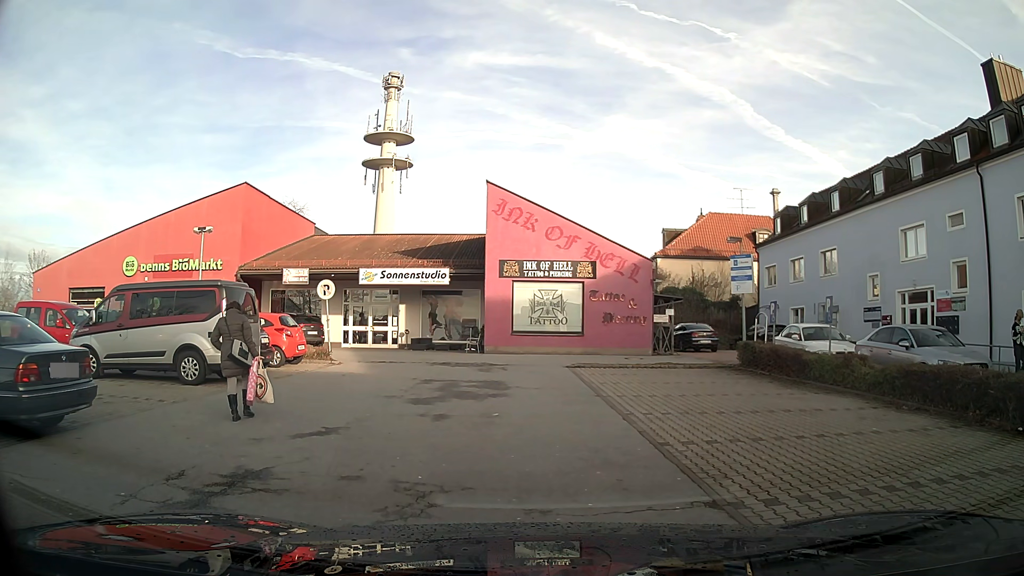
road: service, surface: asphalt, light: Day
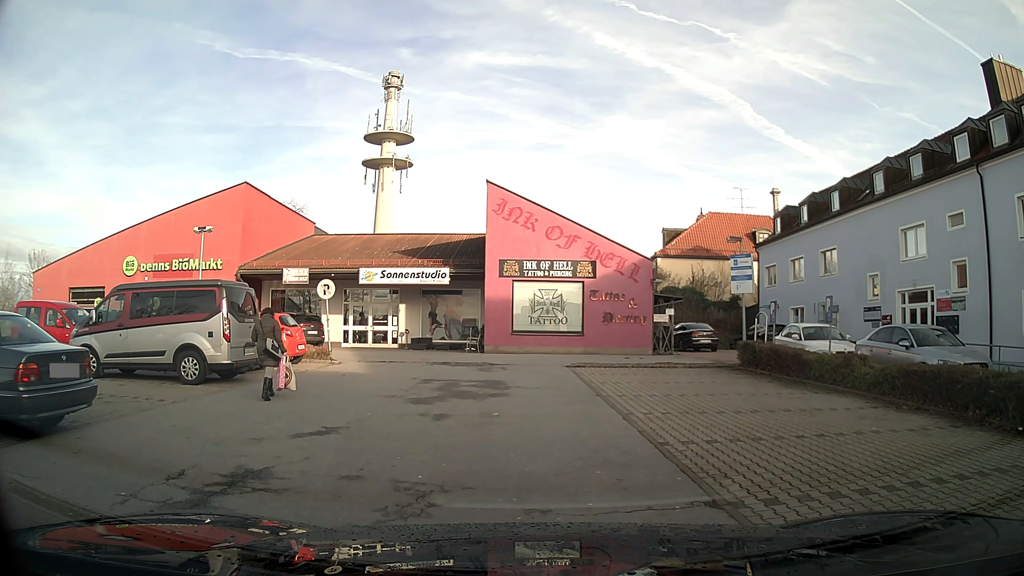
(0.0, 0.0) m; 0°
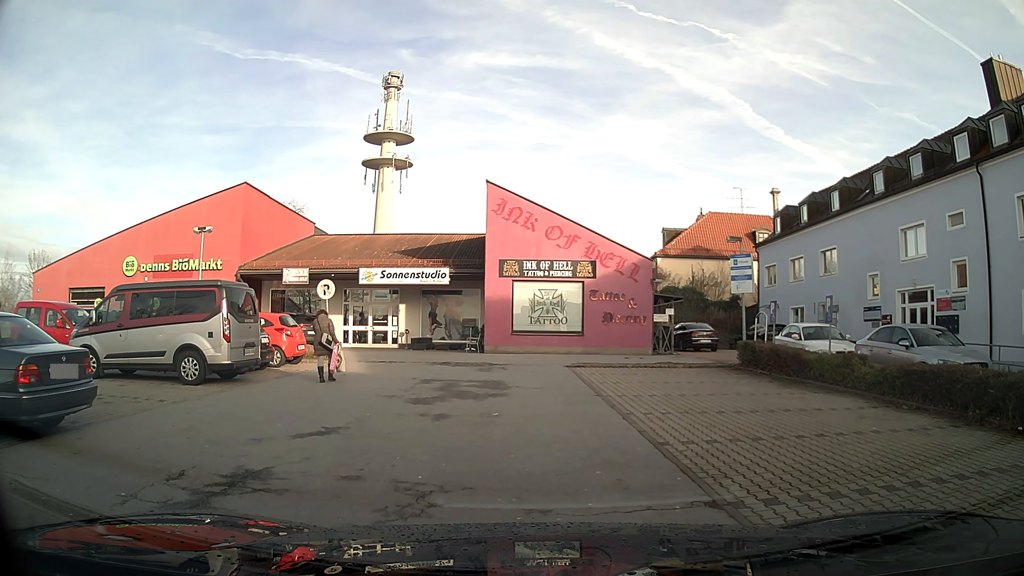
(0.0, 0.0) m; 0°
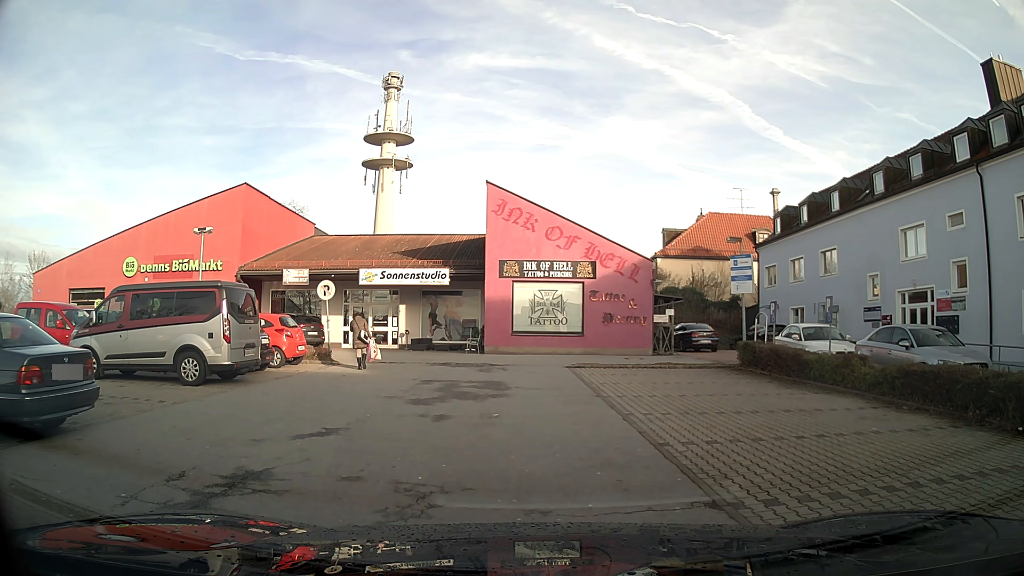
(0.0, 0.0) m; 0°
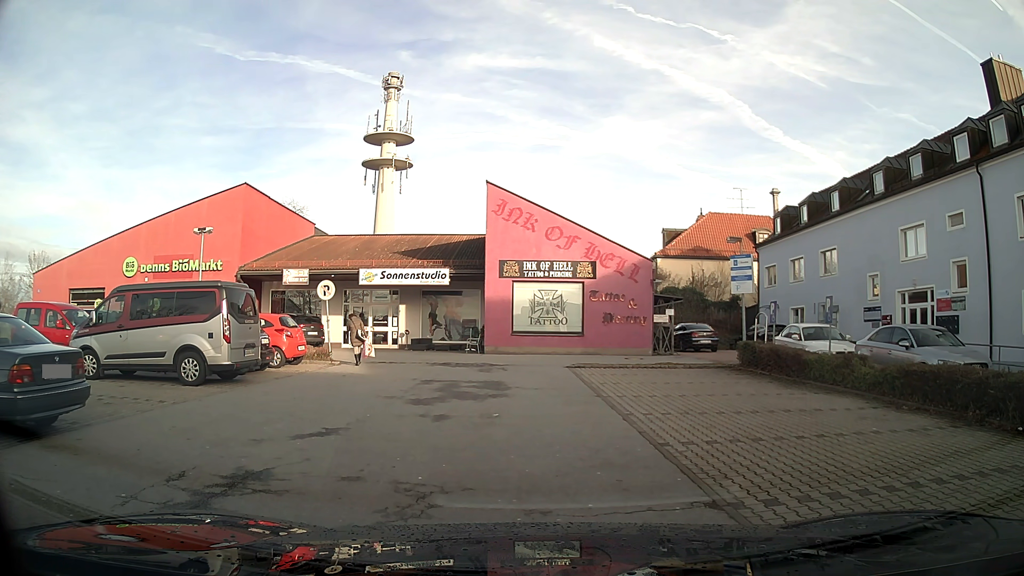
(0.0, 0.0) m; 0°
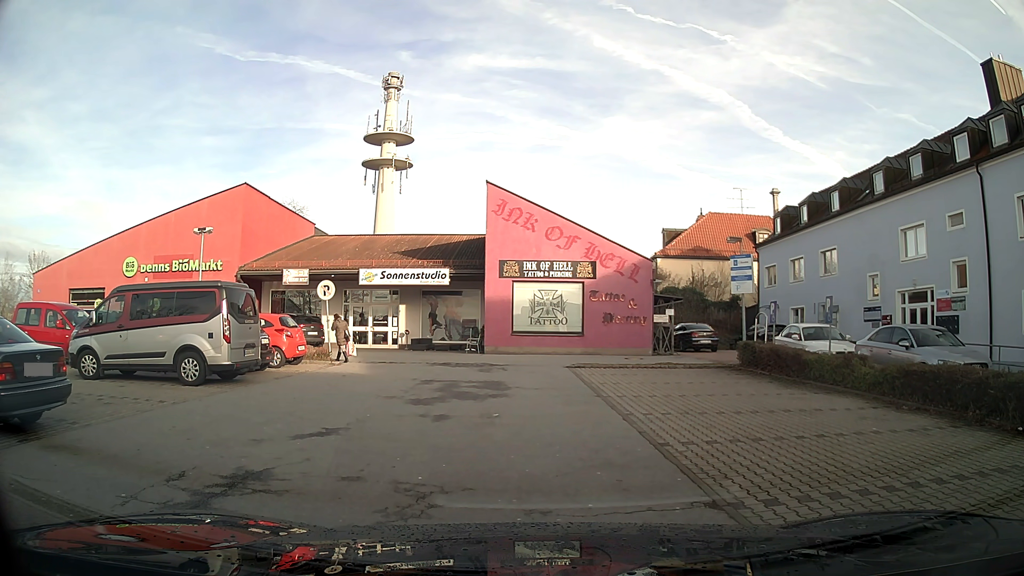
(0.0, 0.0) m; 0°
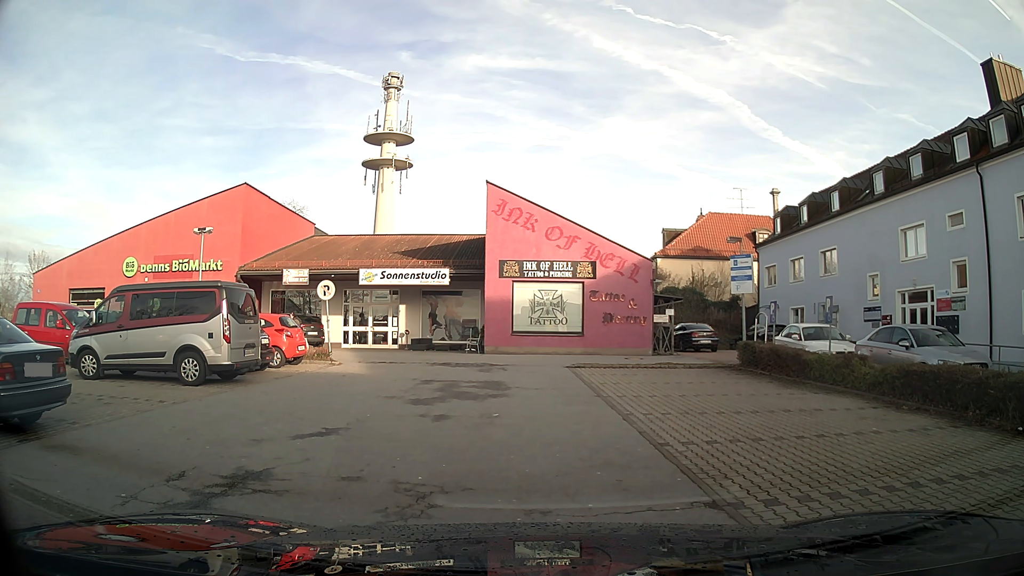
(0.0, 0.0) m; 0°
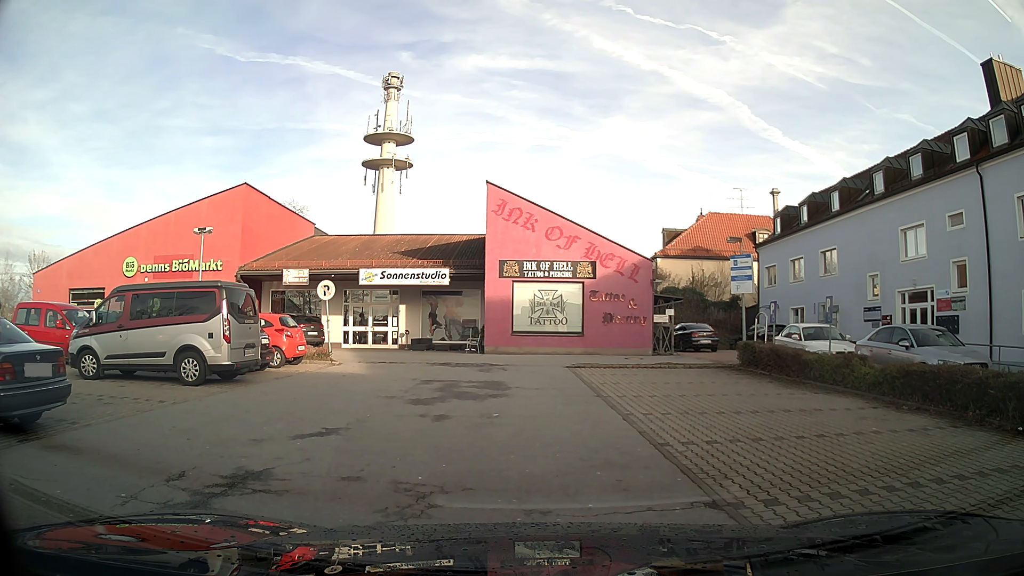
(0.0, 0.0) m; 0°
(-2, +10) (-4, +20) (-11, +26) (-21, +27) (-31, +26) (-37, +19) (-36, +9) (-35, -1) (-31, -9) (-23, -15) m
